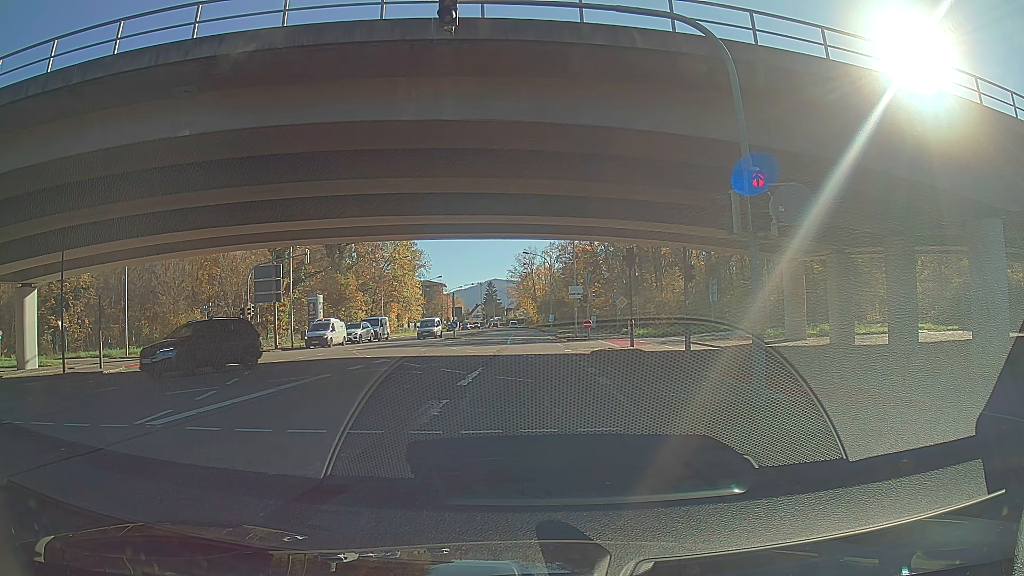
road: secondary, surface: asphalt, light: Day
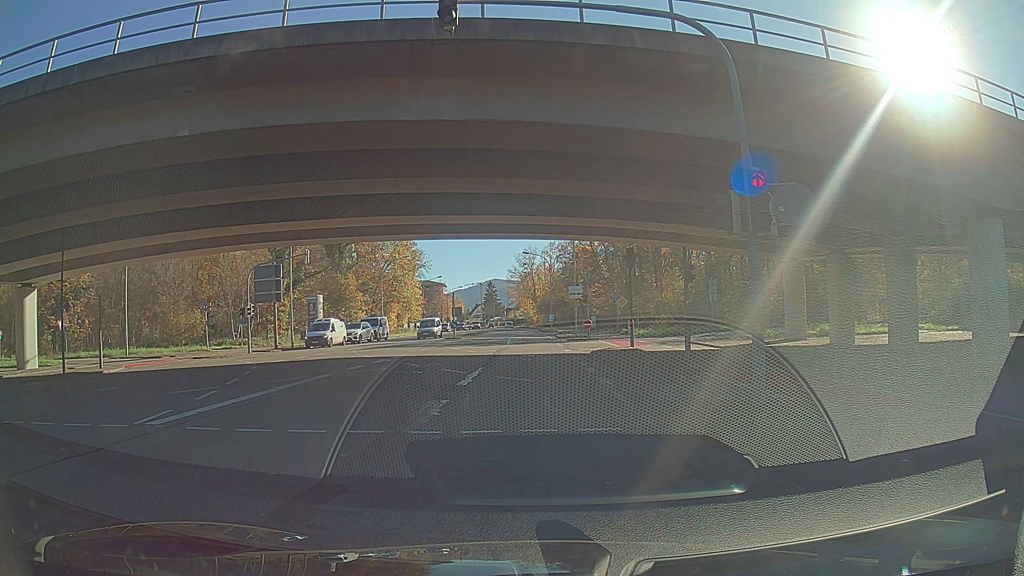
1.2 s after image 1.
(0.0, 0.0) m; 0°
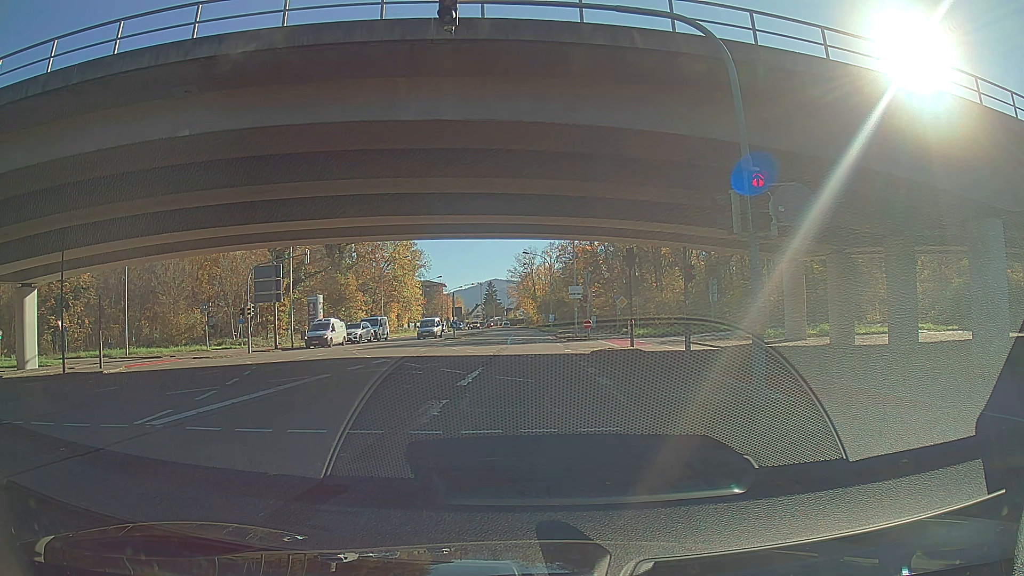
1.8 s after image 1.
(0.0, 0.0) m; 0°
(0, +10) (0, +20) (0, +30) (0, +40) (0, +50) (-1, +60) (-1, +70) (-1, +80) (-1, +90) (-1, +100) m
